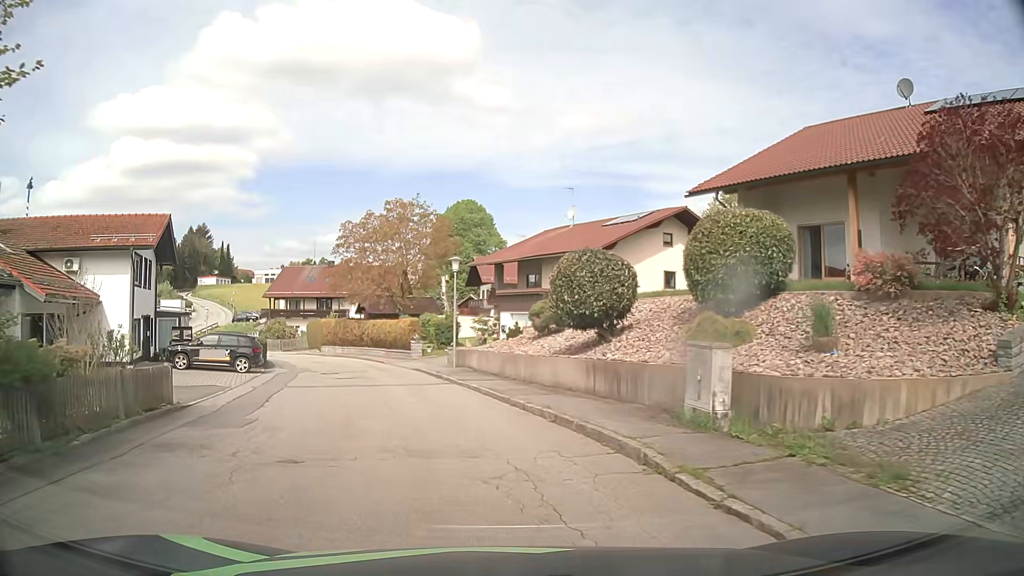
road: residential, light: Day
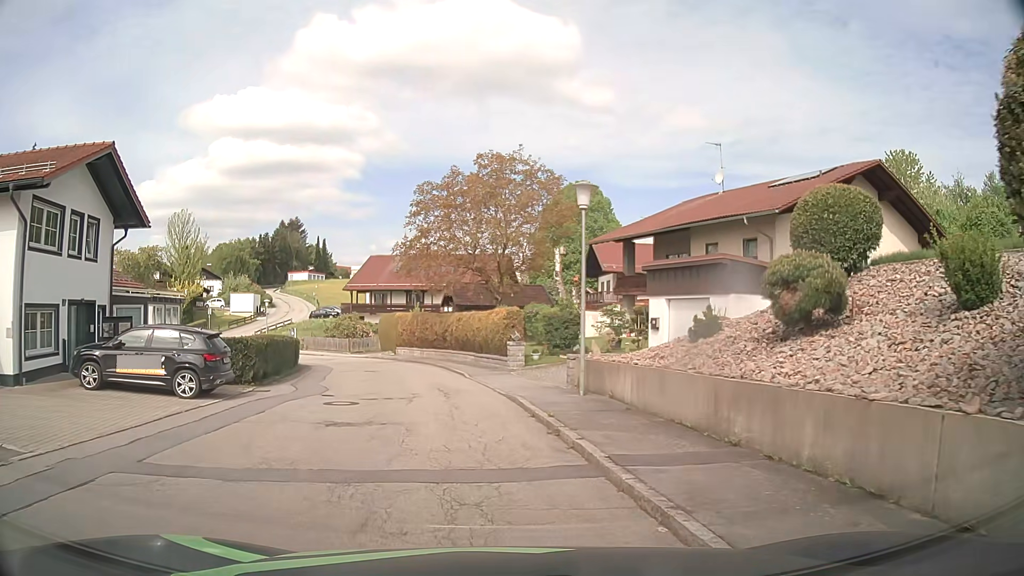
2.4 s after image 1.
(-1.5, +13.1) m; -12°
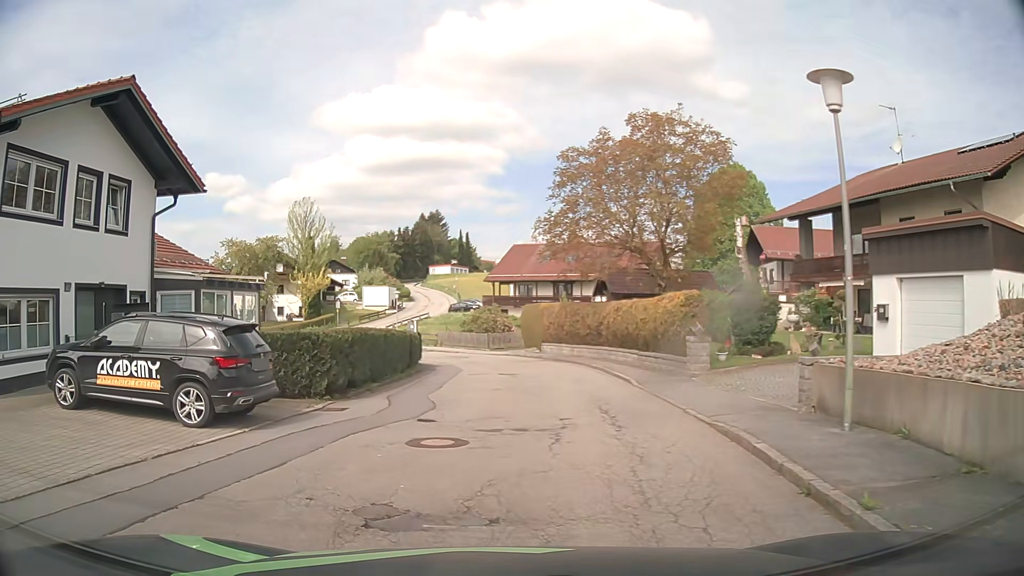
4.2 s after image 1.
(-0.3, +6.0) m; -12°
